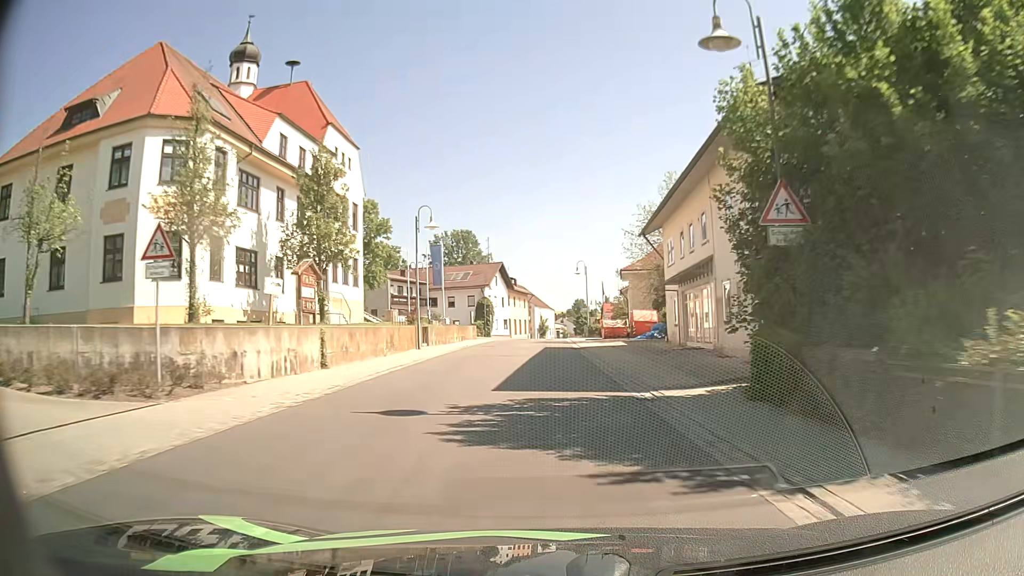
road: secondary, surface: asphalt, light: Day
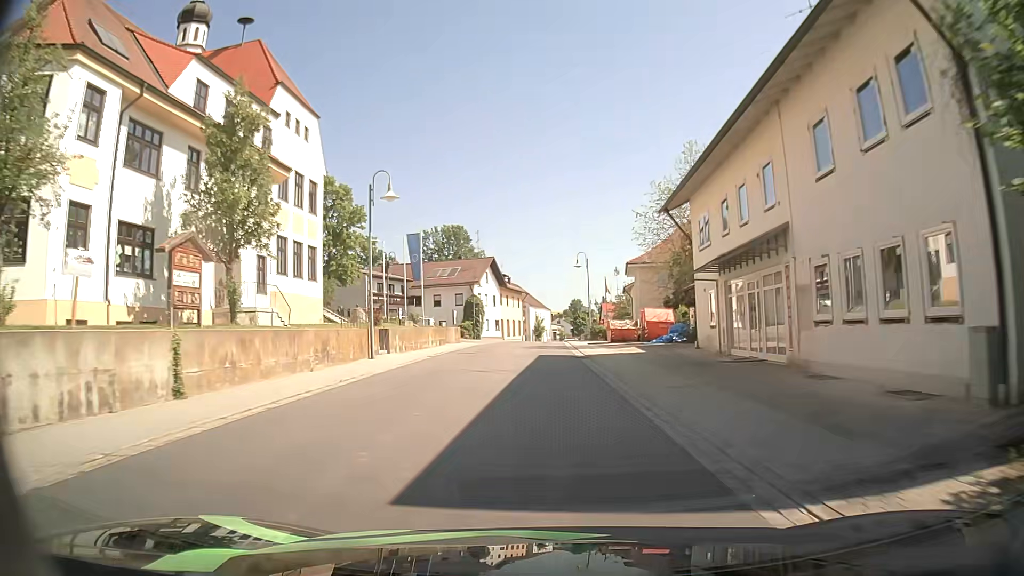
(0.0, +8.2) m; 0°
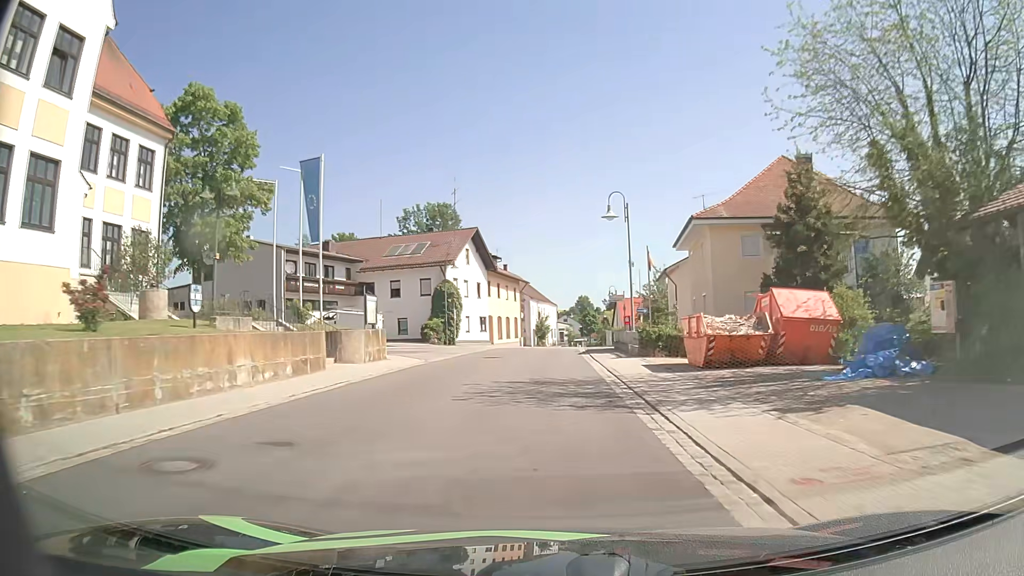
(-0.1, +24.0) m; -1°
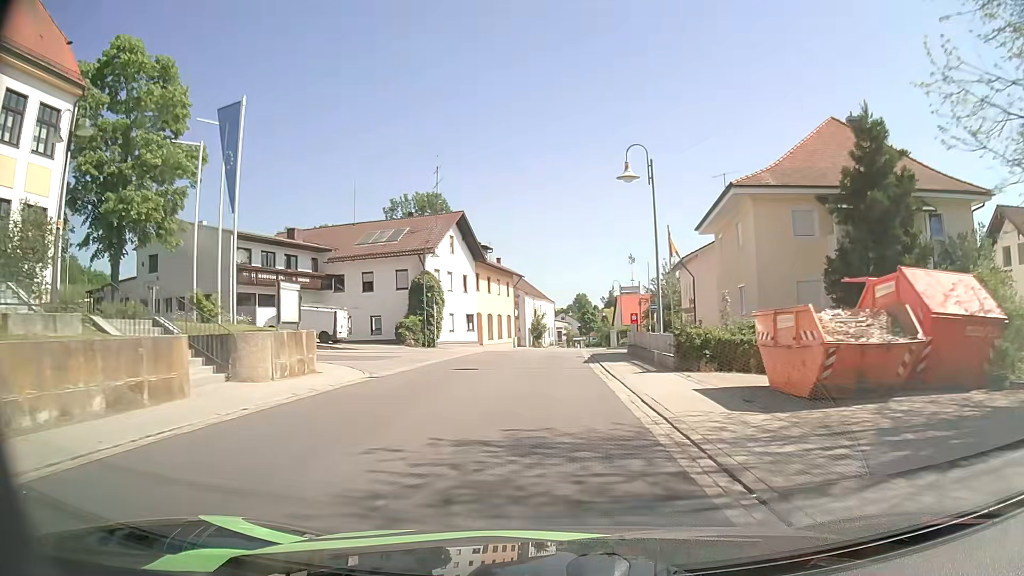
(0.0, +7.7) m; +1°
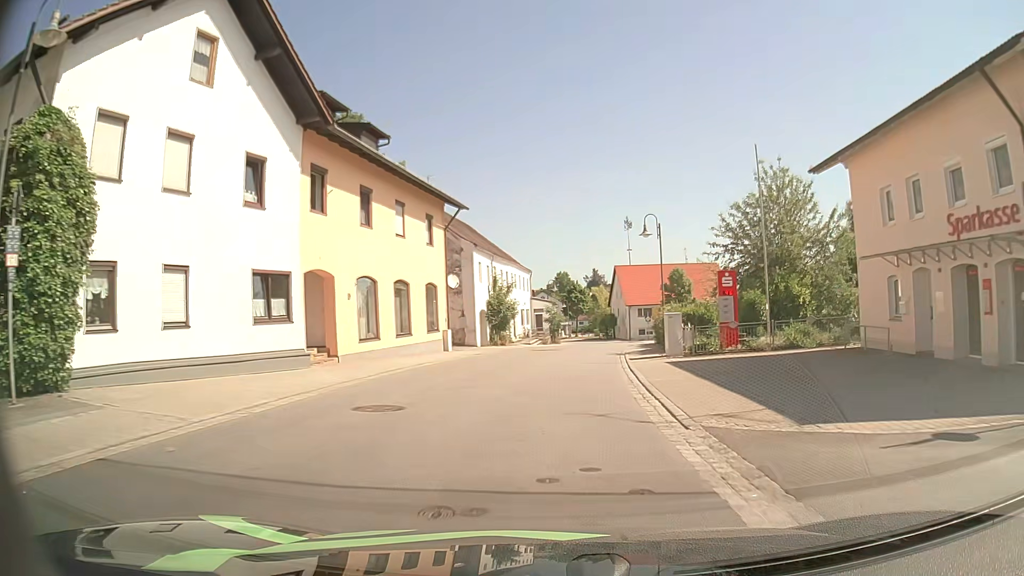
(+0.3, +35.5) m; +2°
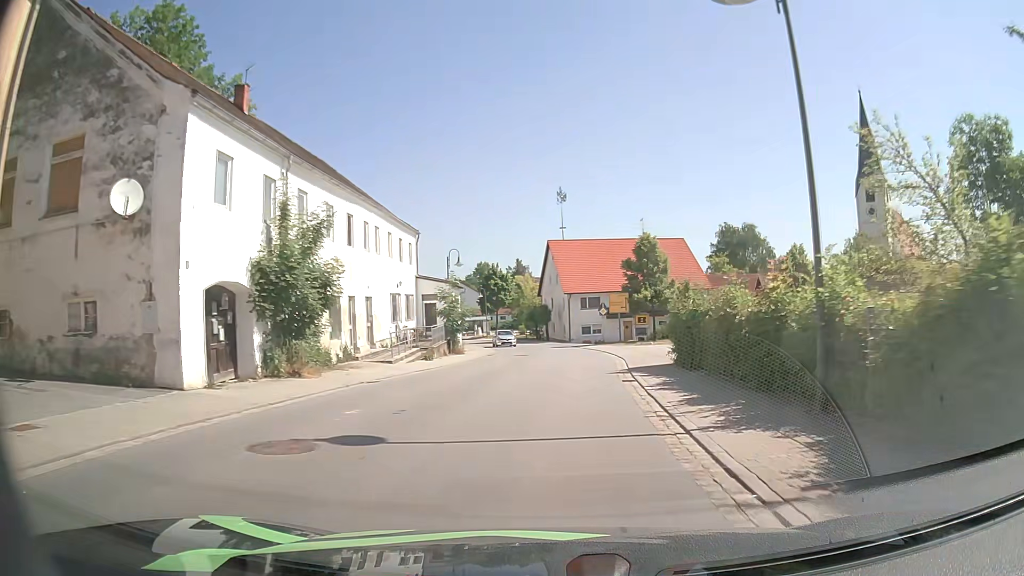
(+1.2, +27.2) m; +7°
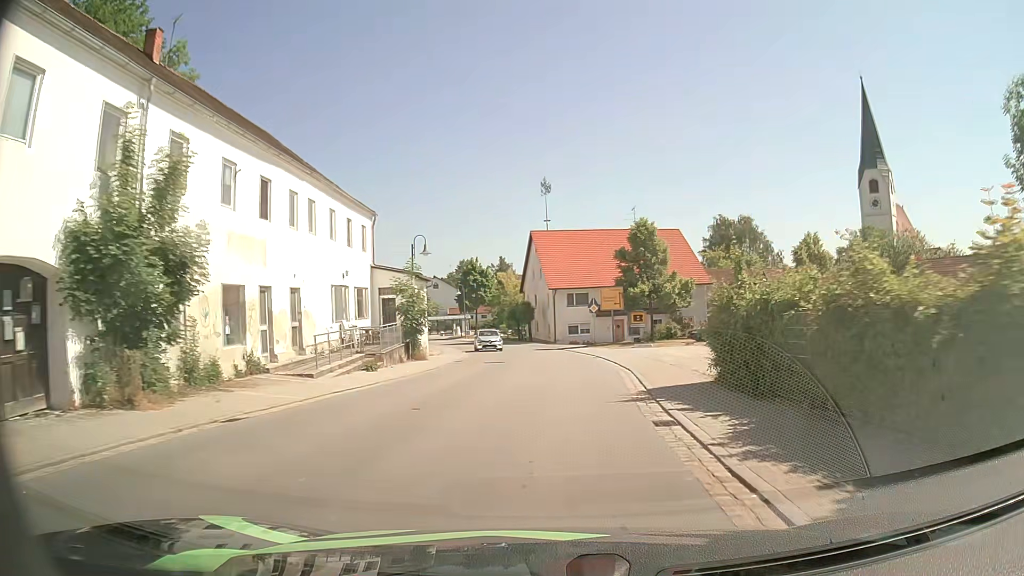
(0.0, +6.9) m; +1°
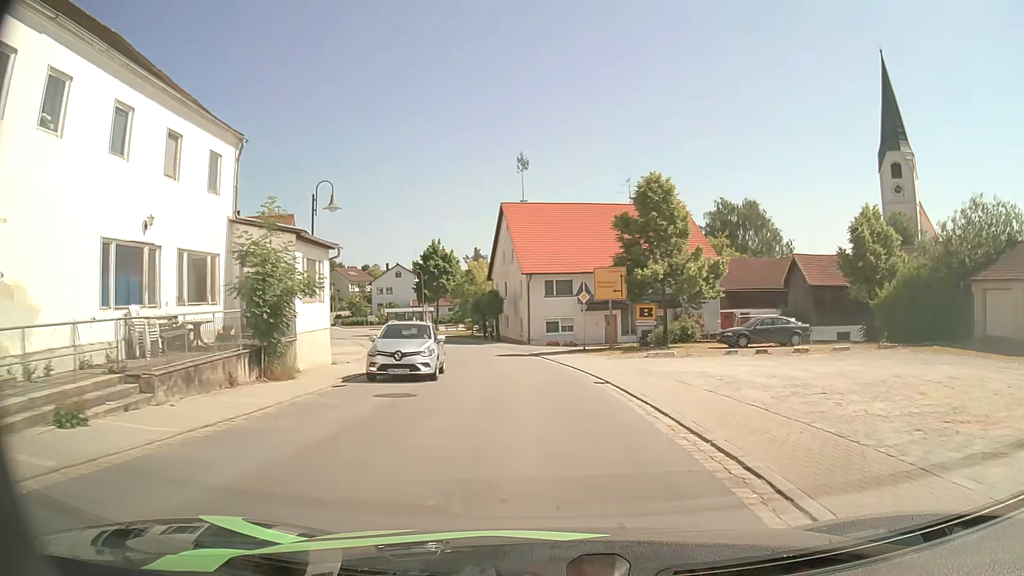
(+0.2, +13.8) m; +2°
